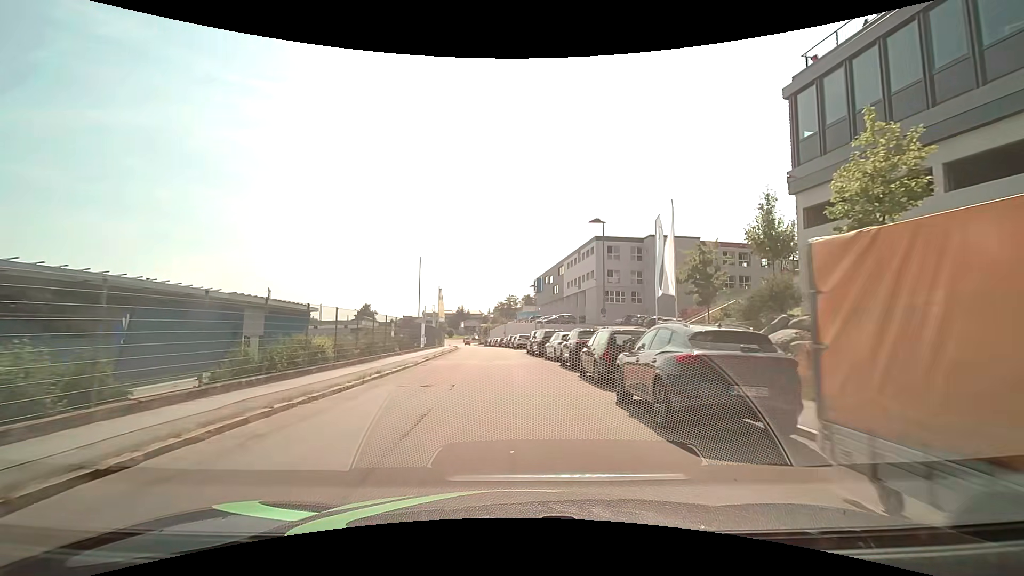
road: residential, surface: asphalt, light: Day
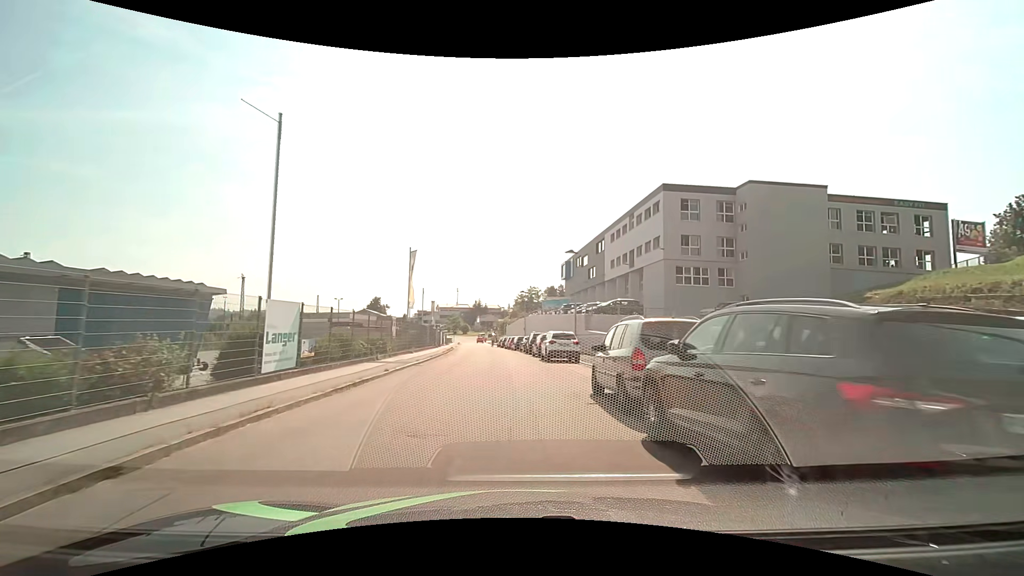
(-0.5, +26.0) m; -3°
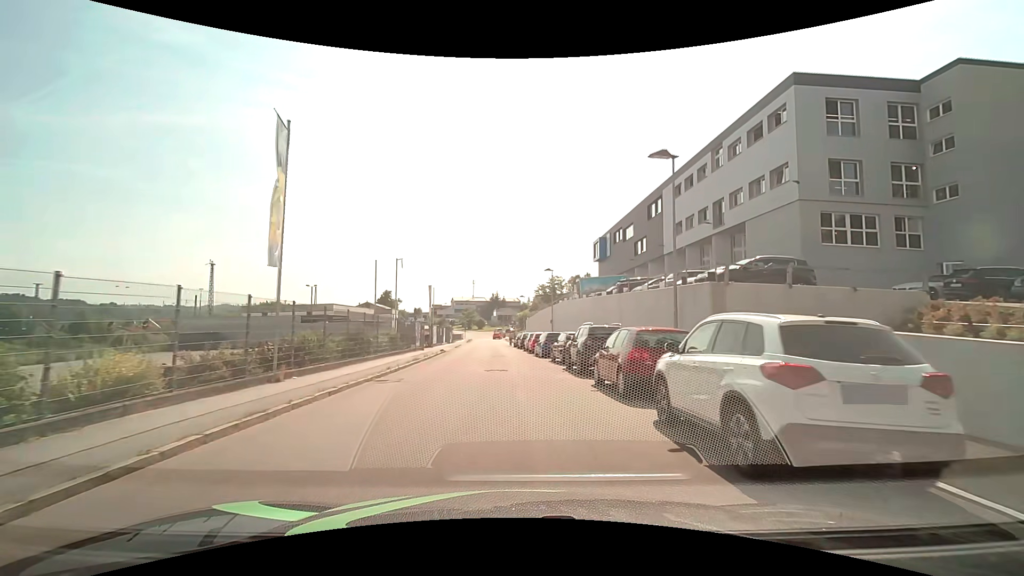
(-0.3, +21.0) m; -2°
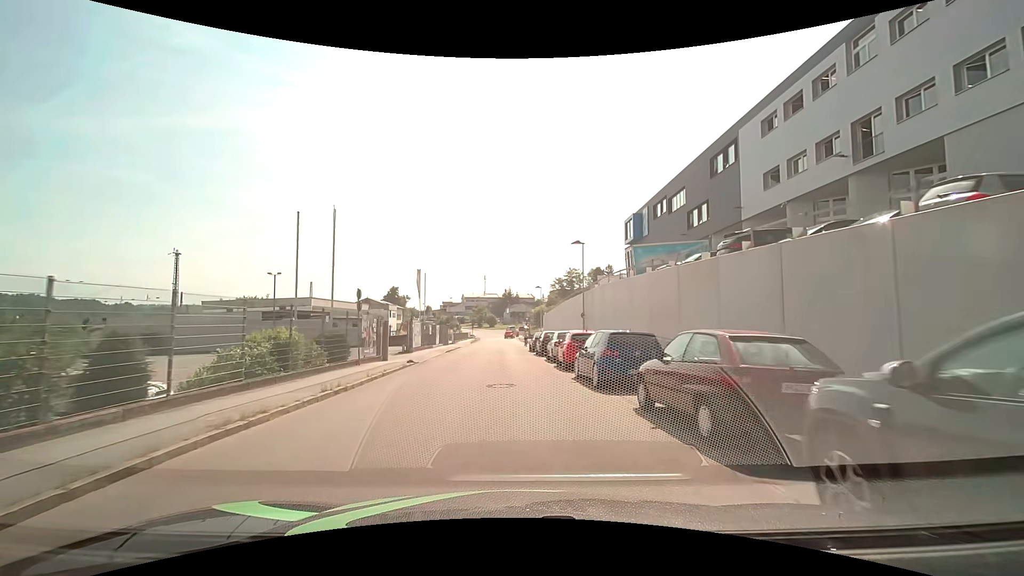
(-0.3, +15.3) m; -2°
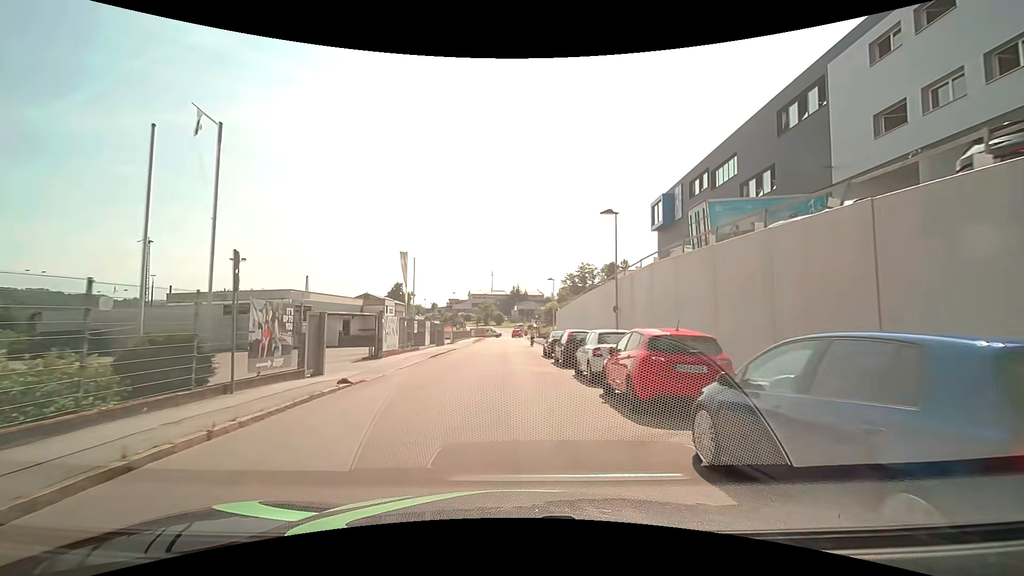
(0.0, +9.5) m; -1°
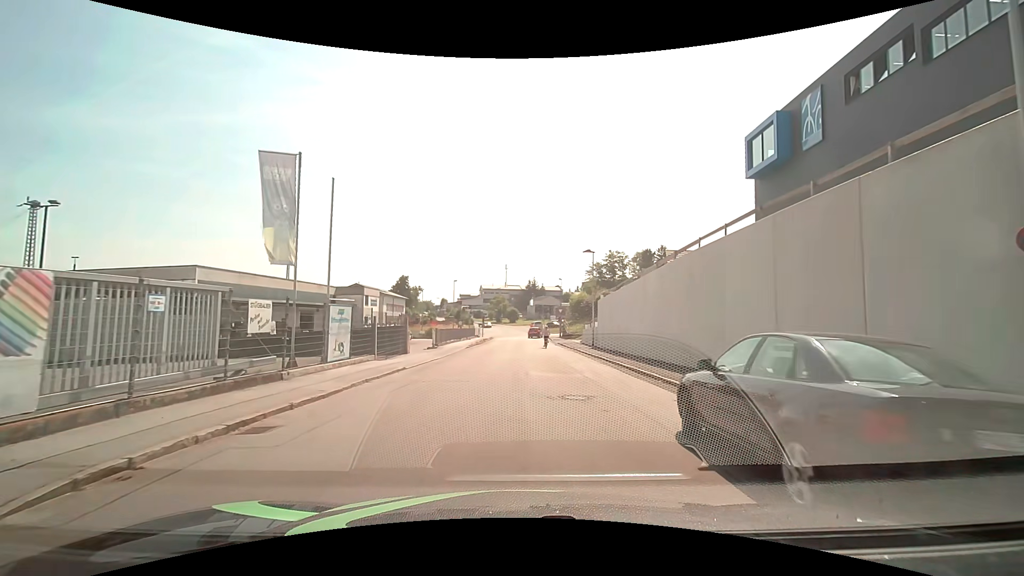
(-0.4, +21.9) m; -2°
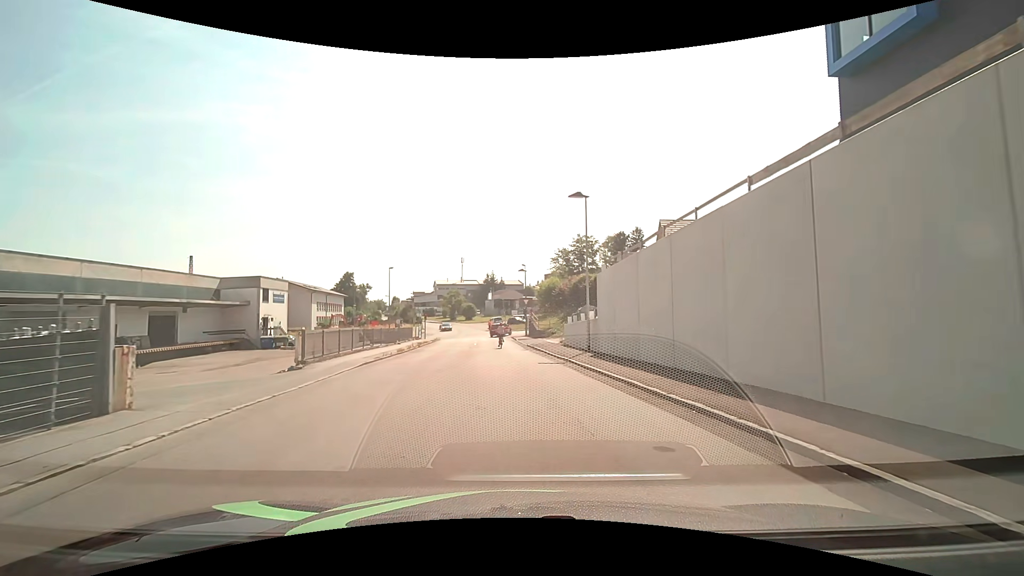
(+0.5, +17.2) m; +4°
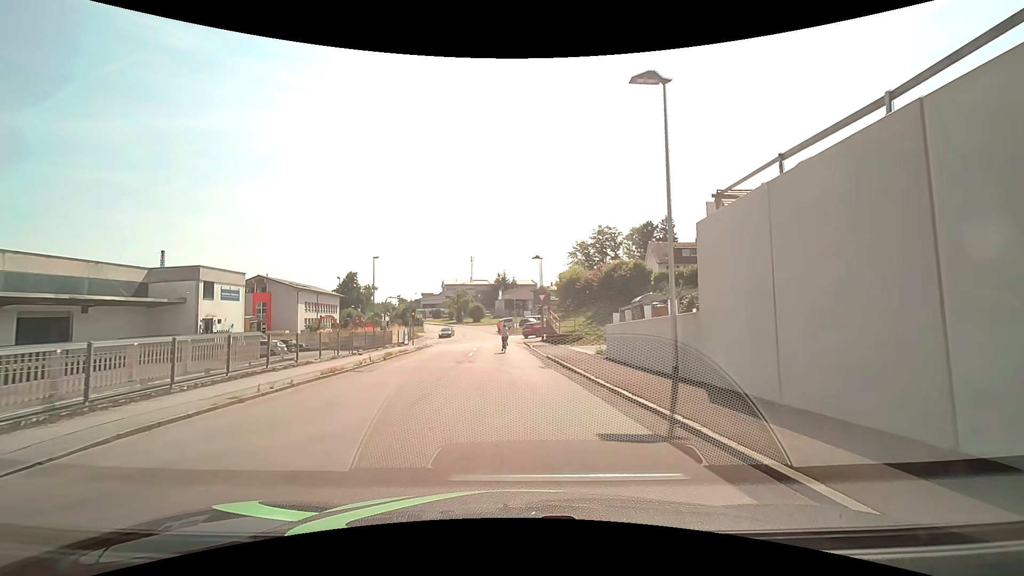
(0.0, +12.5) m; -1°
